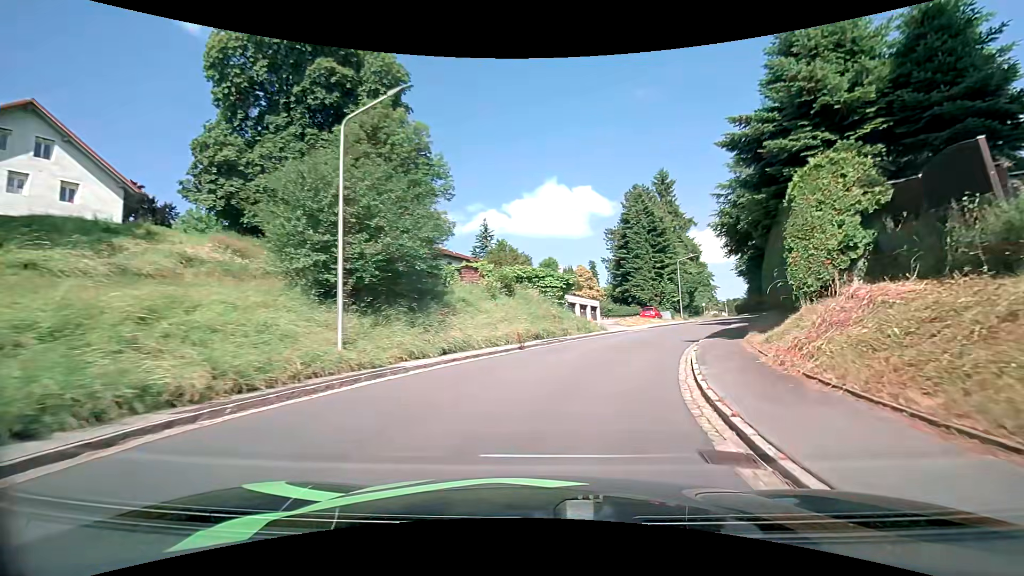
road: tertiary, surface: asphalt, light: Day
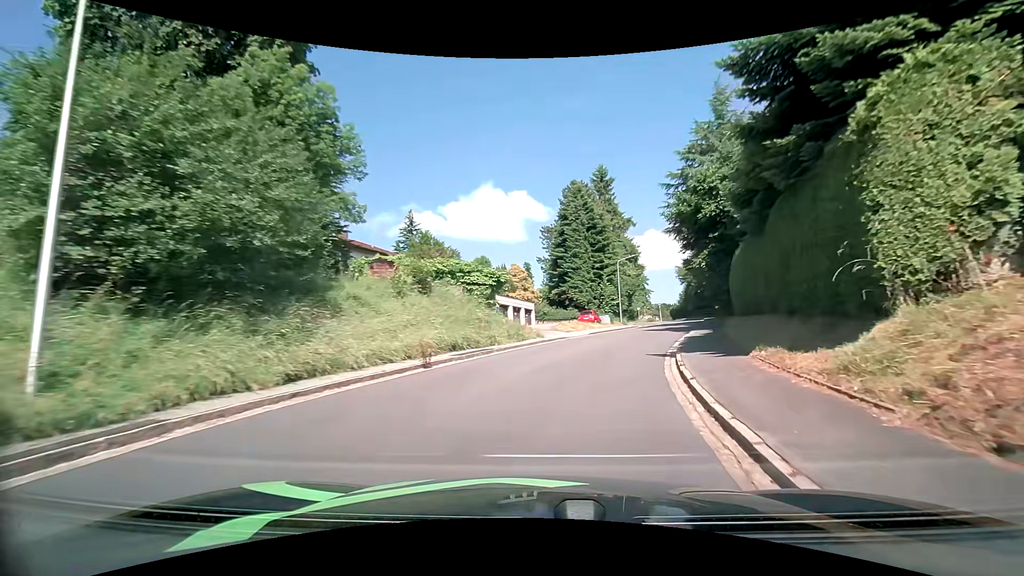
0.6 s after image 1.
(+0.5, +6.2) m; +8°
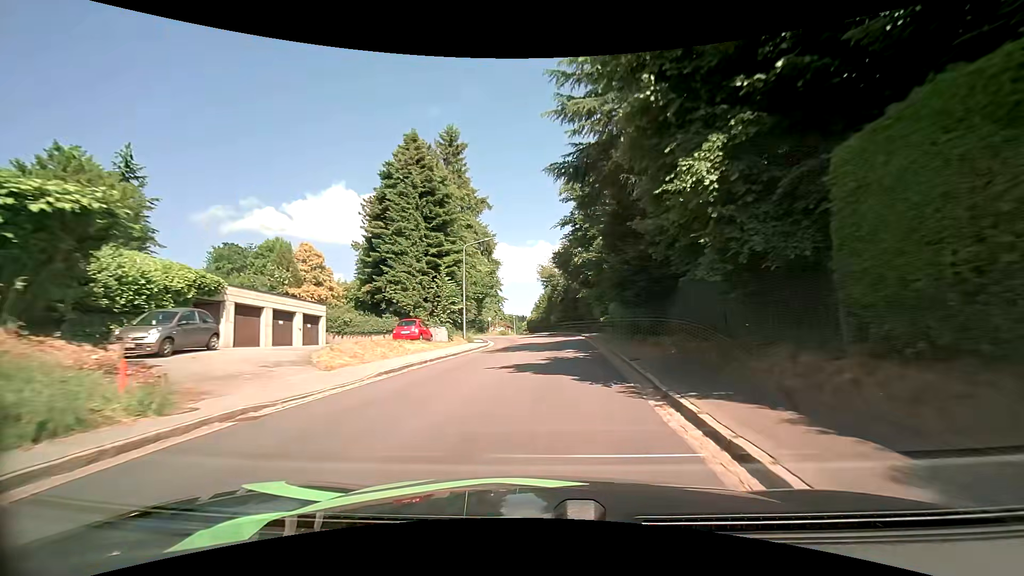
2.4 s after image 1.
(+3.3, +19.7) m; +17°
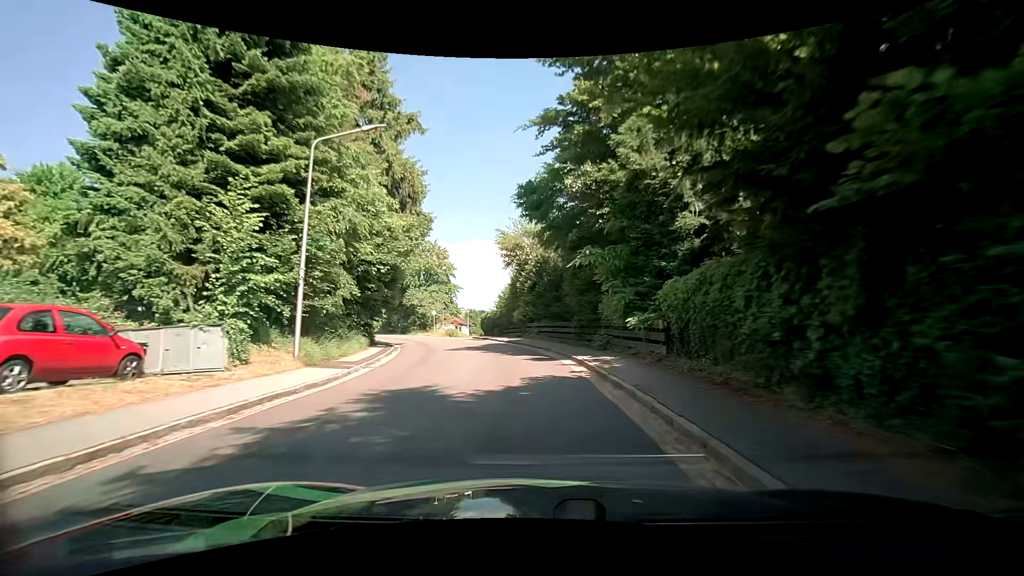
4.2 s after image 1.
(+1.1, +21.1) m; +4°
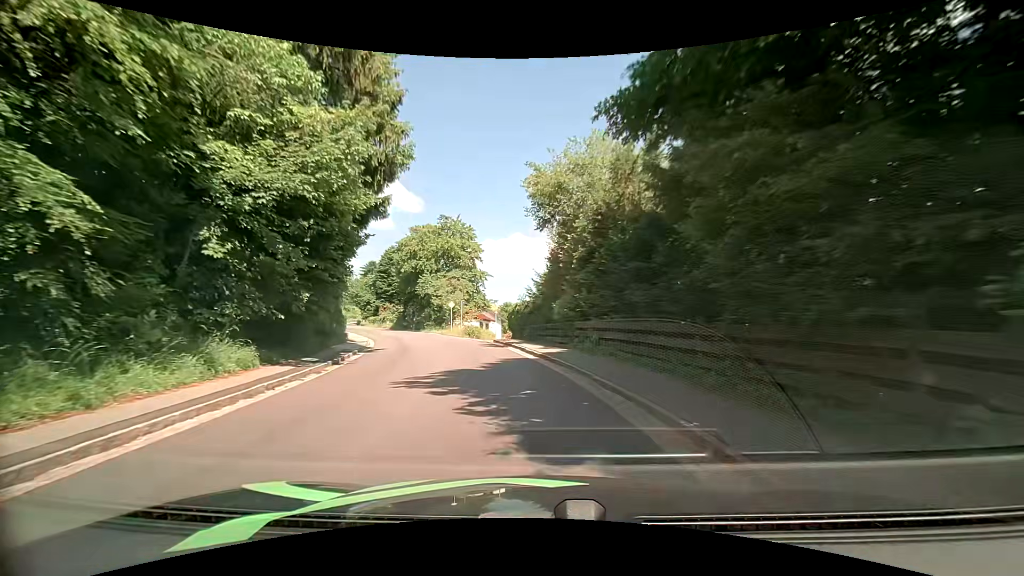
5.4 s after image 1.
(-0.3, +14.2) m; -4°
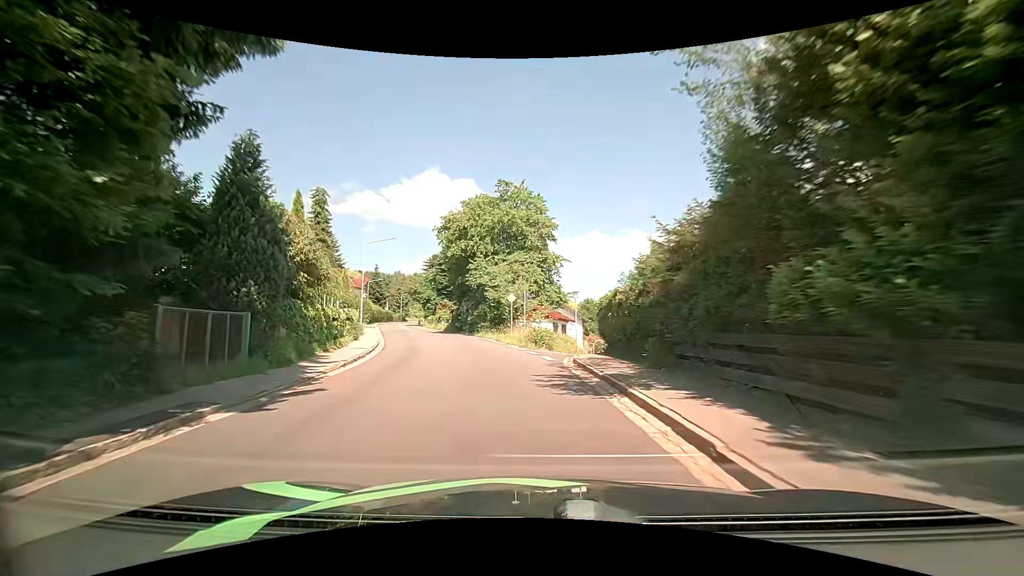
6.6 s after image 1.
(-0.9, +14.6) m; -8°
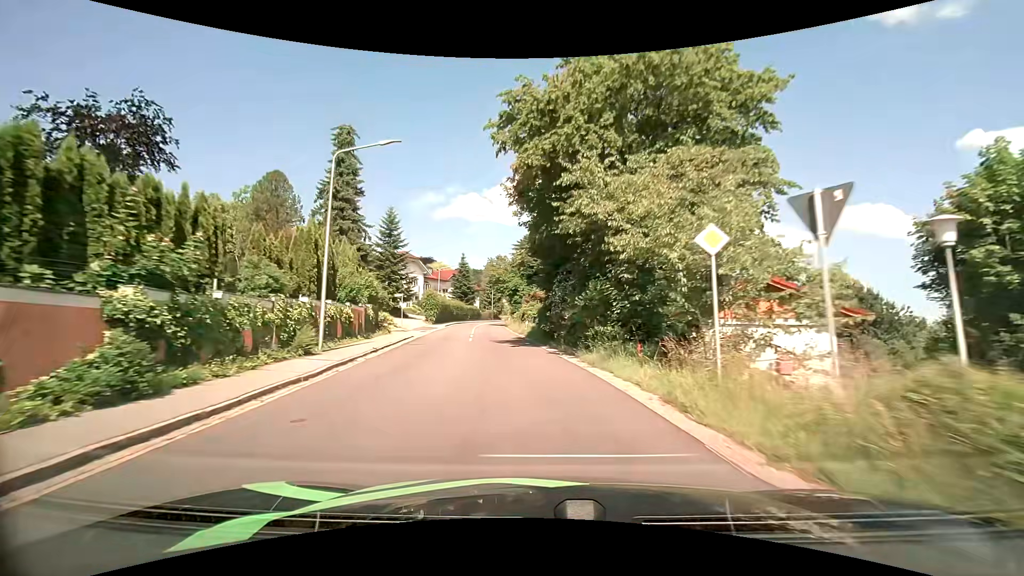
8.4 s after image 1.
(-2.6, +23.2) m; -12°
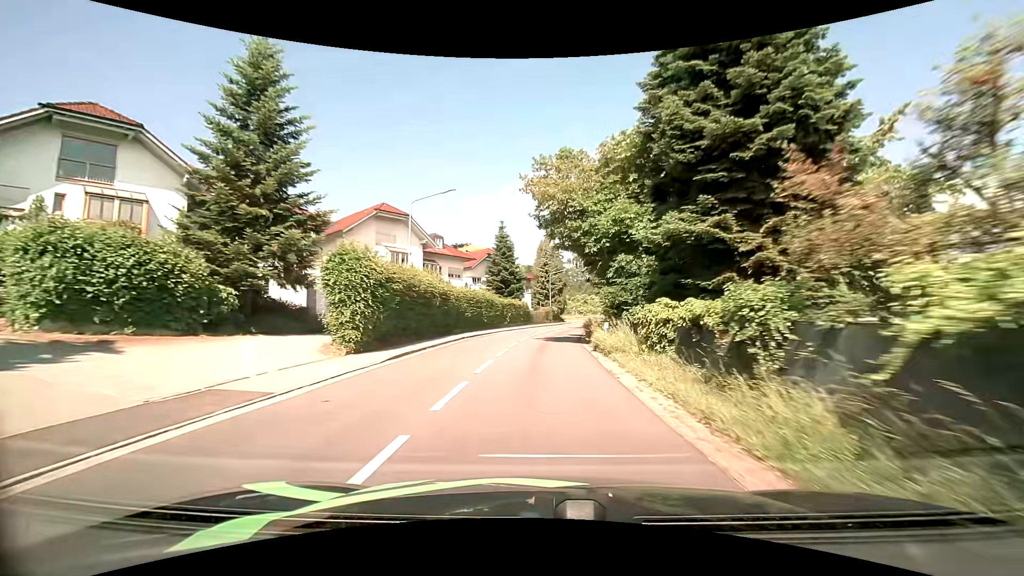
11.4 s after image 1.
(-3.9, +41.1) m; -7°
(0, +10) (0, +20) (+1, +30) (+2, +40) (+3, +50) (+5, +60) (+8, +69) (+10, +79) (+11, +89) (+11, +99) m
